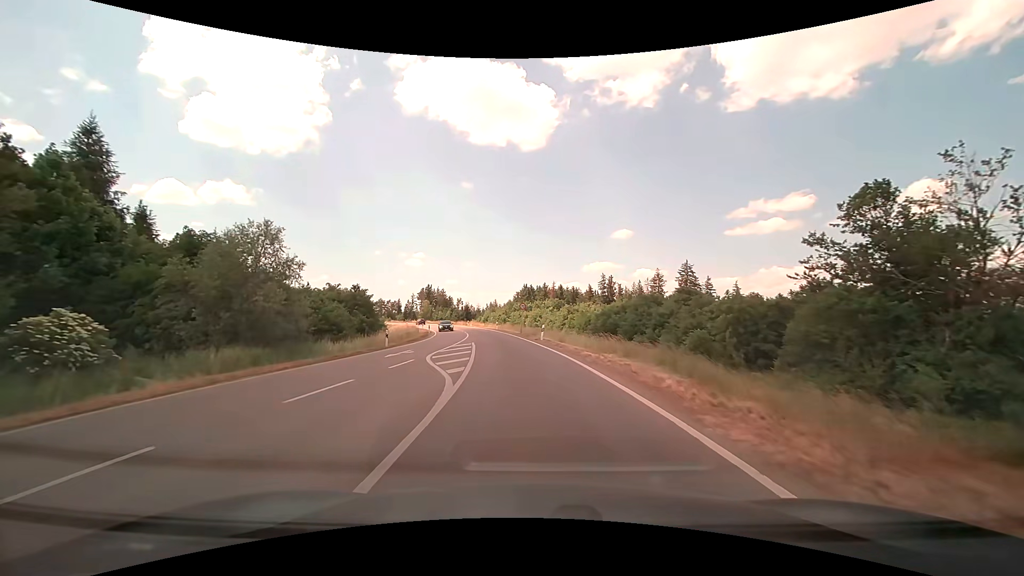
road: tertiary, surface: asphalt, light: Day
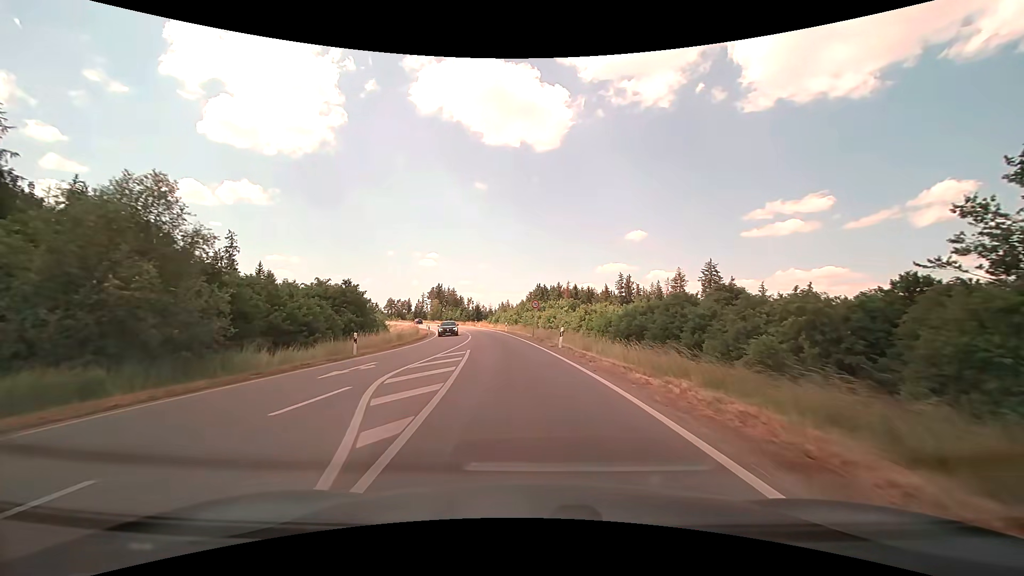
(-0.1, +7.5) m; -1°
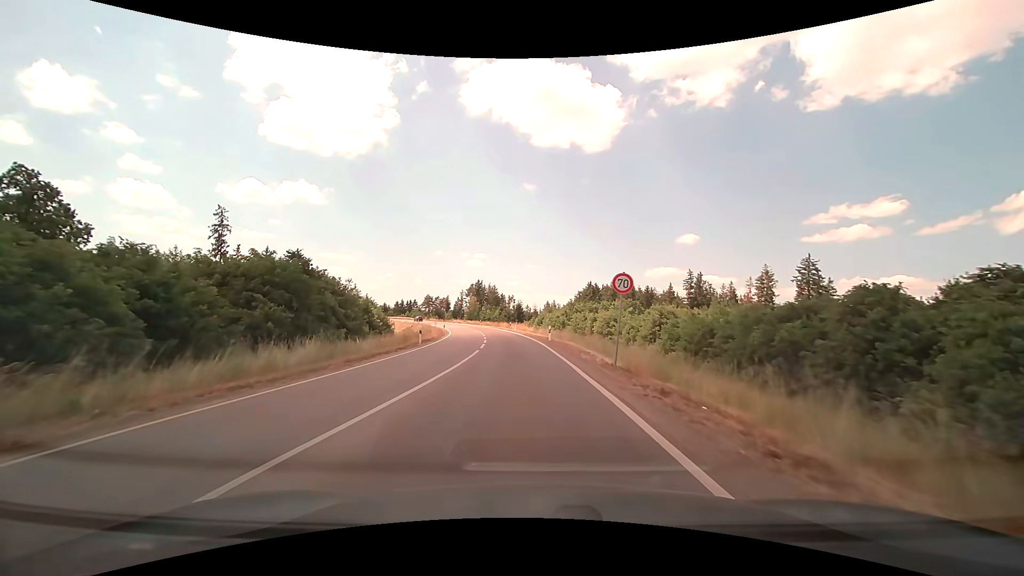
(-1.0, +22.1) m; -5°
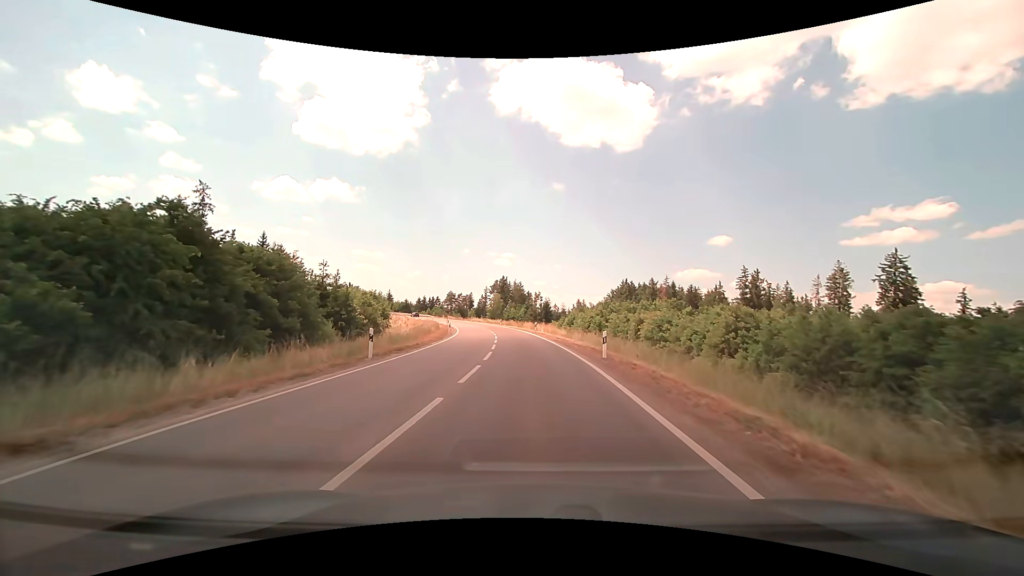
(-0.4, +14.6) m; -3°
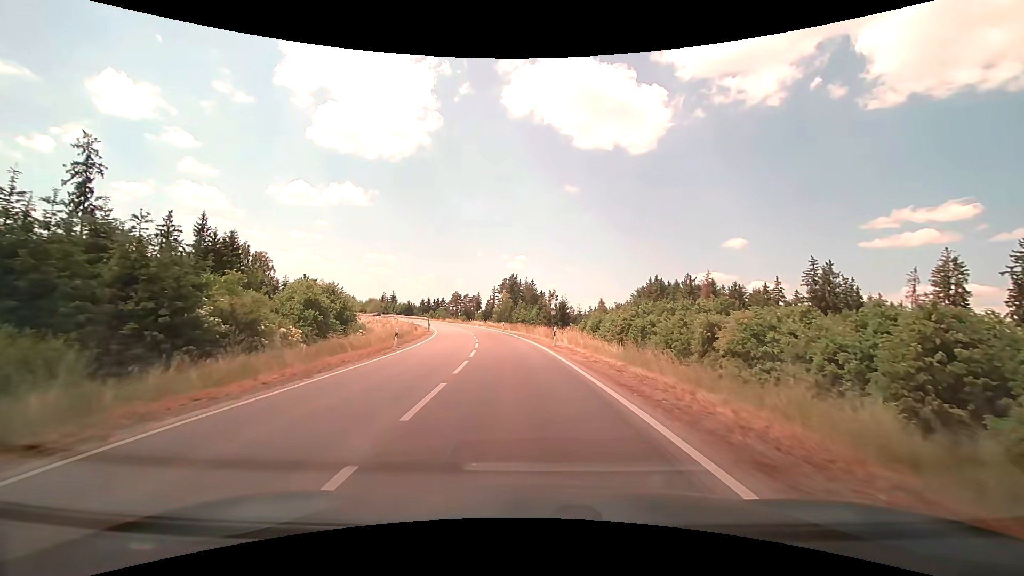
(-0.2, +22.2) m; -2°
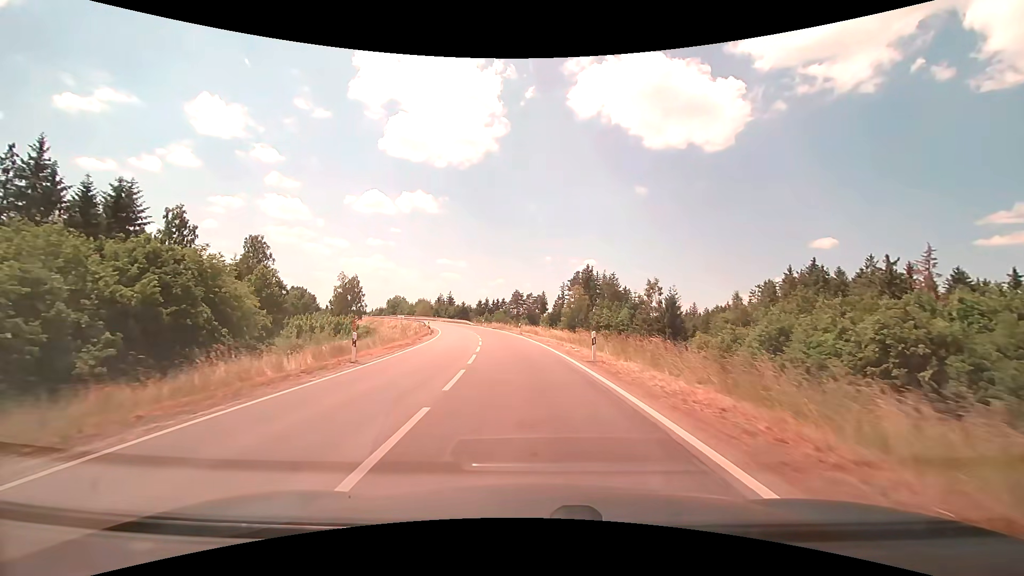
(-2.9, +39.4) m; -8°
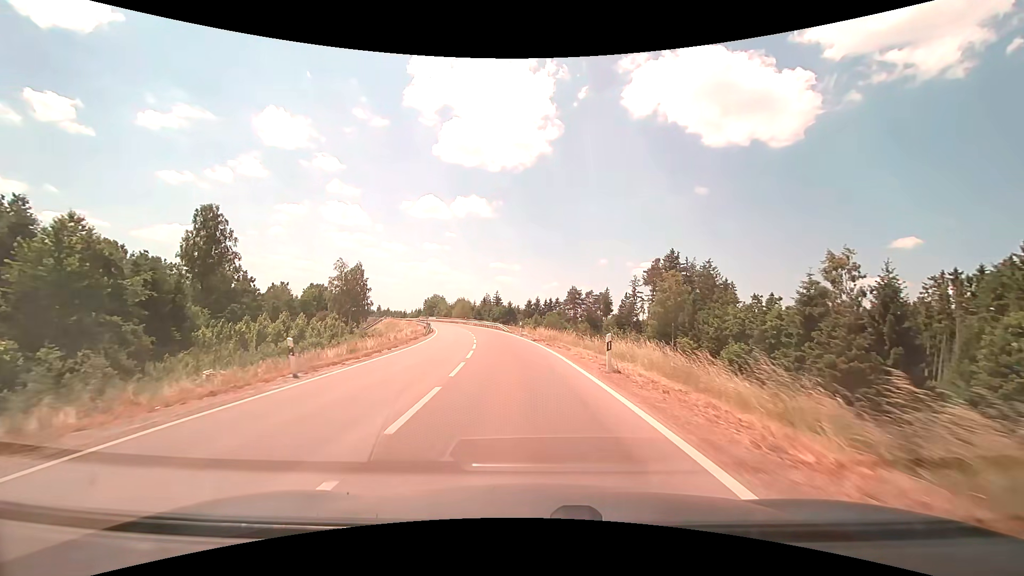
(-1.8, +33.7) m; -6°
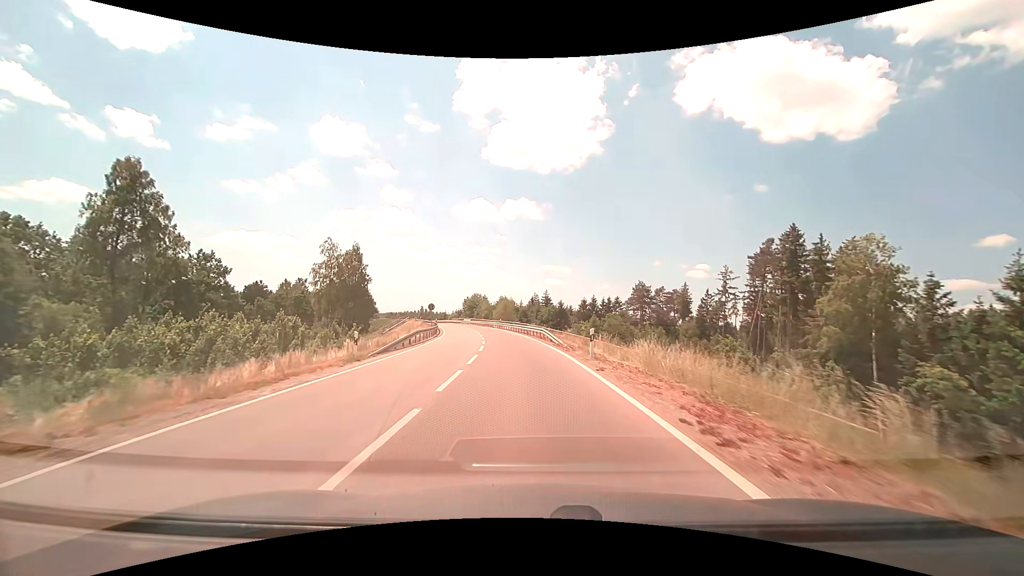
(-1.3, +26.4) m; -6°
(0, +10) (-1, +20) (-2, +30) (-3, +40) (-4, +50) (-6, +60) (-8, +69) (-10, +79) (-13, +89) (-16, +98) m
